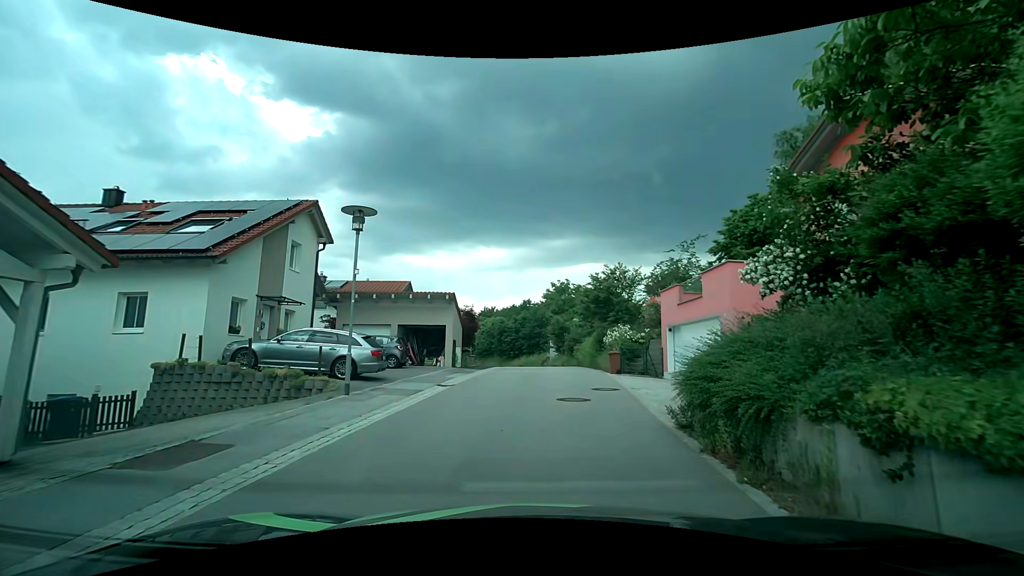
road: residential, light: Day
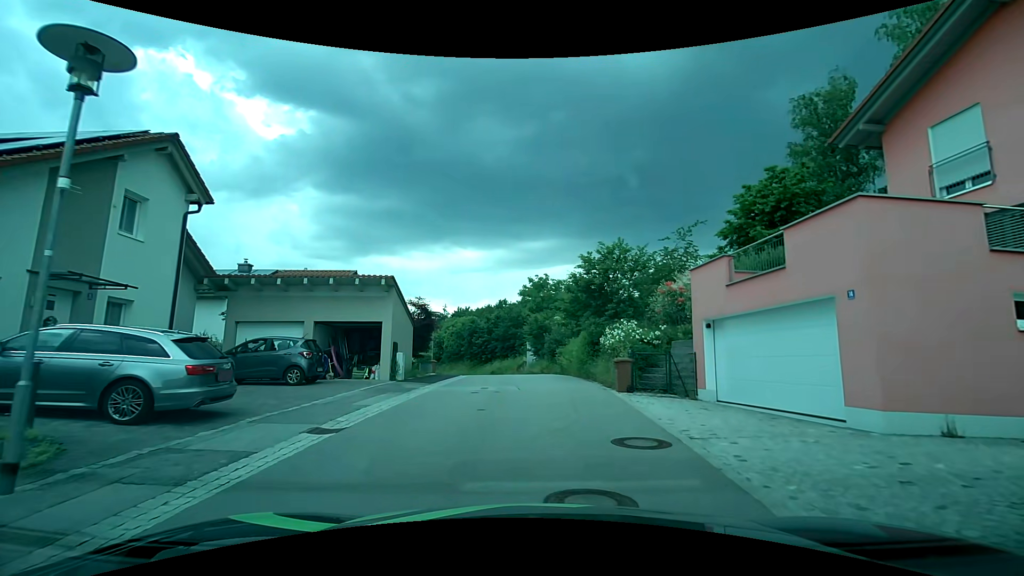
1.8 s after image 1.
(+0.1, +7.1) m; +3°
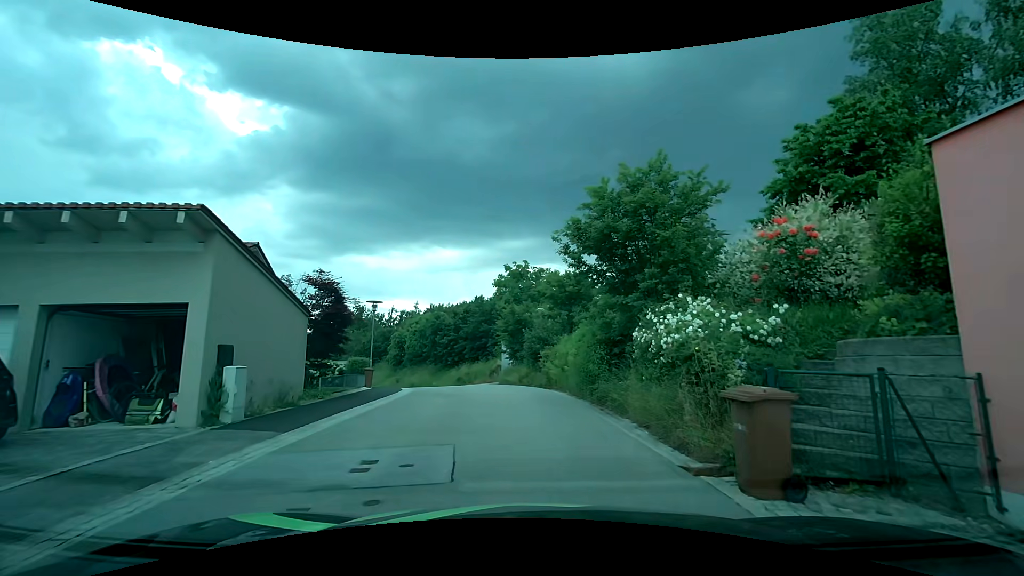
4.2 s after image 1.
(+0.2, +9.4) m; +2°
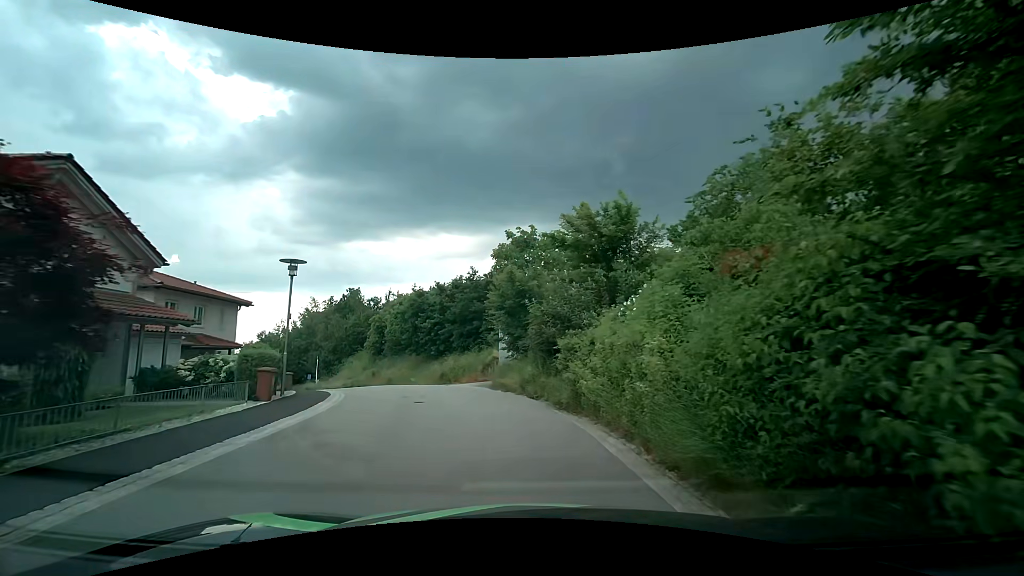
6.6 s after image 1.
(0.0, +10.2) m; 0°
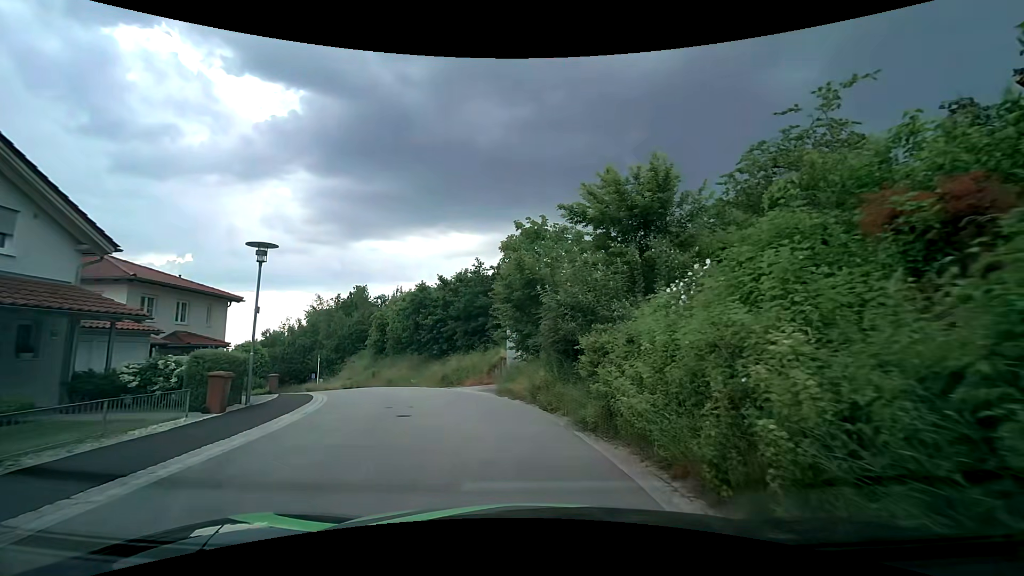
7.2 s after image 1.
(-0.1, +2.8) m; -1°
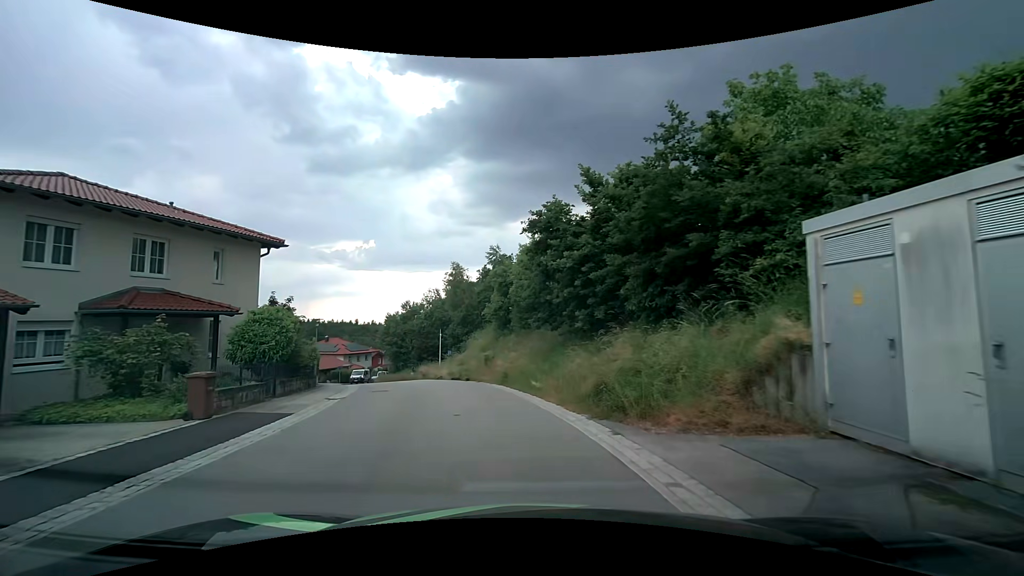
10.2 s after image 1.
(-2.3, +16.3) m; -19°
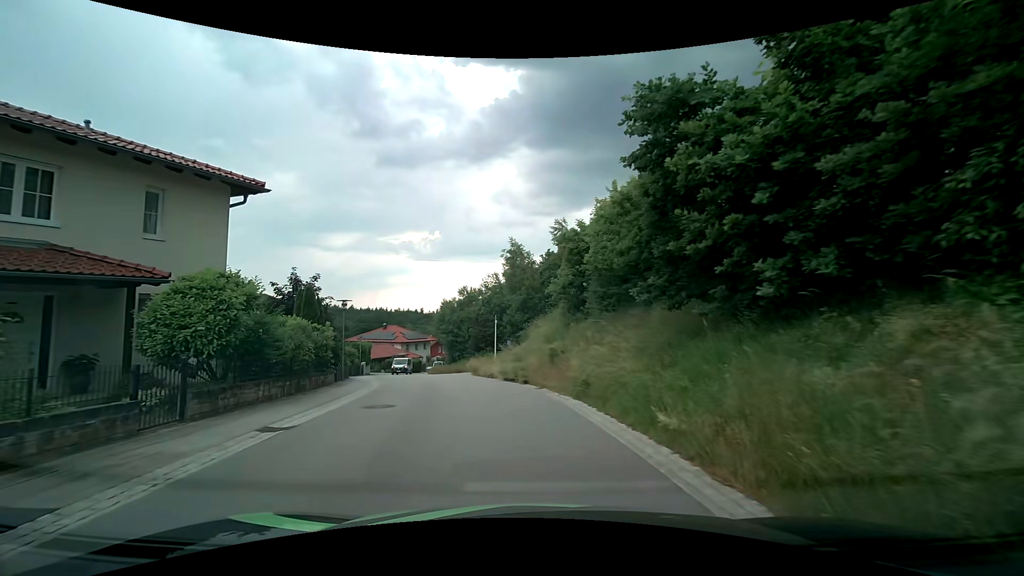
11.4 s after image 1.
(-0.5, +7.7) m; -7°
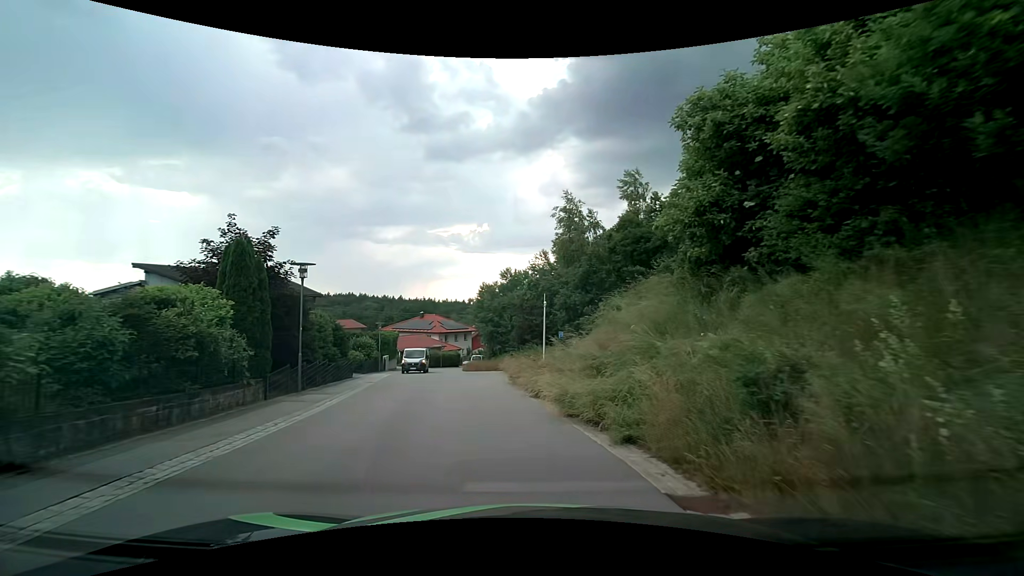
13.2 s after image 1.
(-0.6, +11.5) m; -5°
